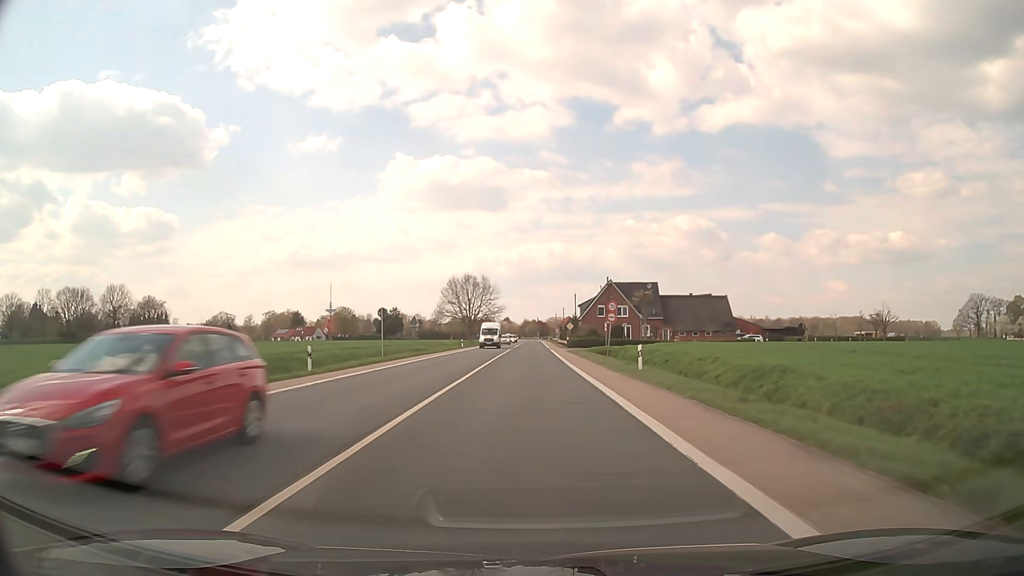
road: secondary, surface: asphalt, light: Day
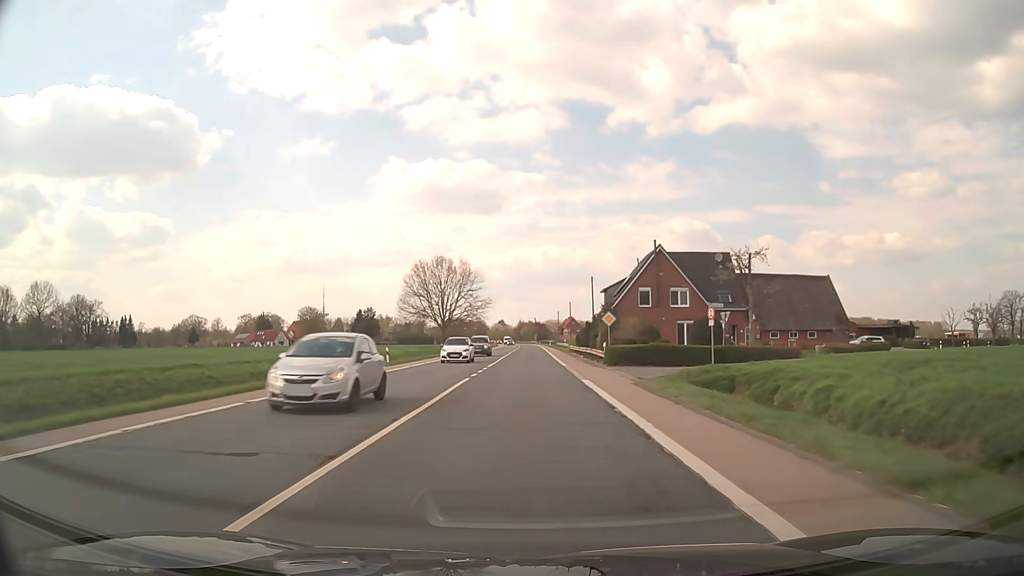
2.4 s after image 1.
(+0.1, +41.8) m; 0°
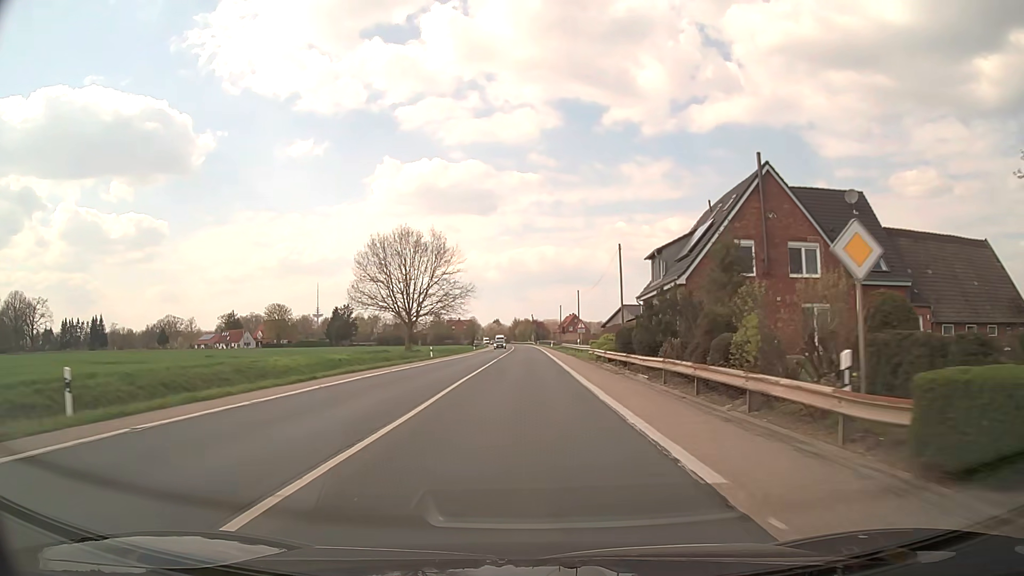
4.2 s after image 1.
(+0.1, +29.7) m; 0°
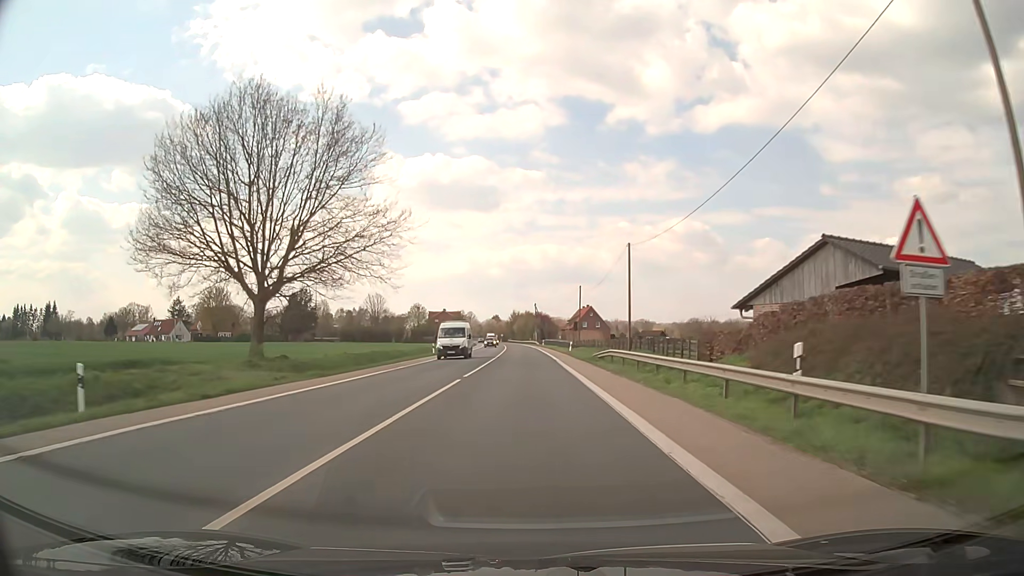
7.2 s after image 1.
(+0.1, +48.6) m; 0°
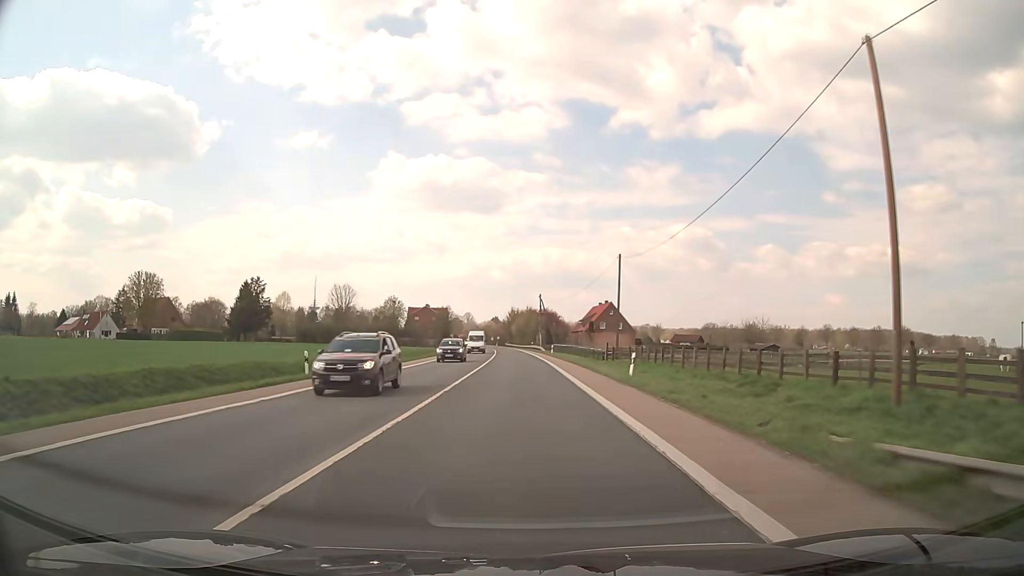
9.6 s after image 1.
(0.0, +37.2) m; 0°
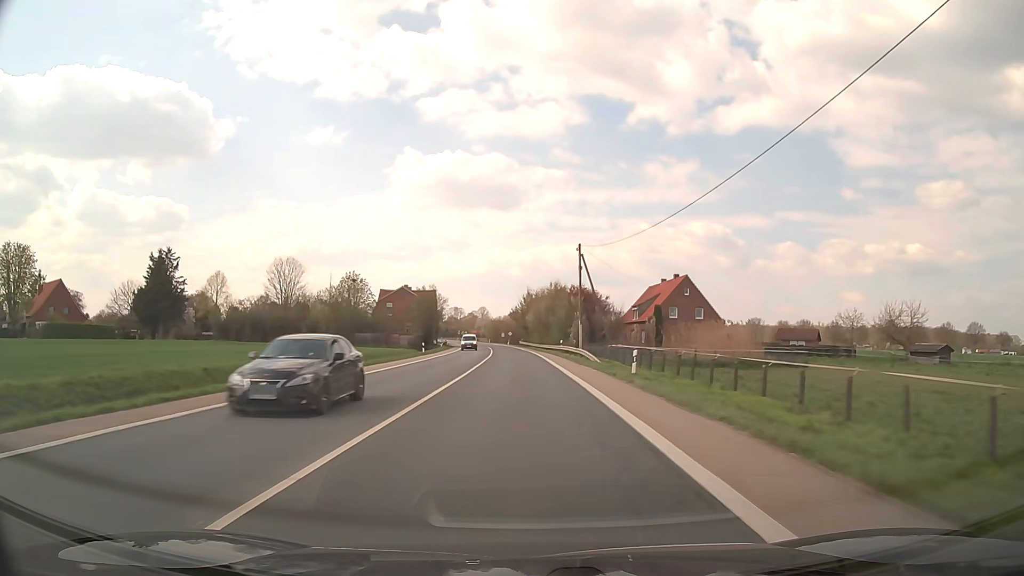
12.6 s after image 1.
(-0.4, +50.2) m; -2°
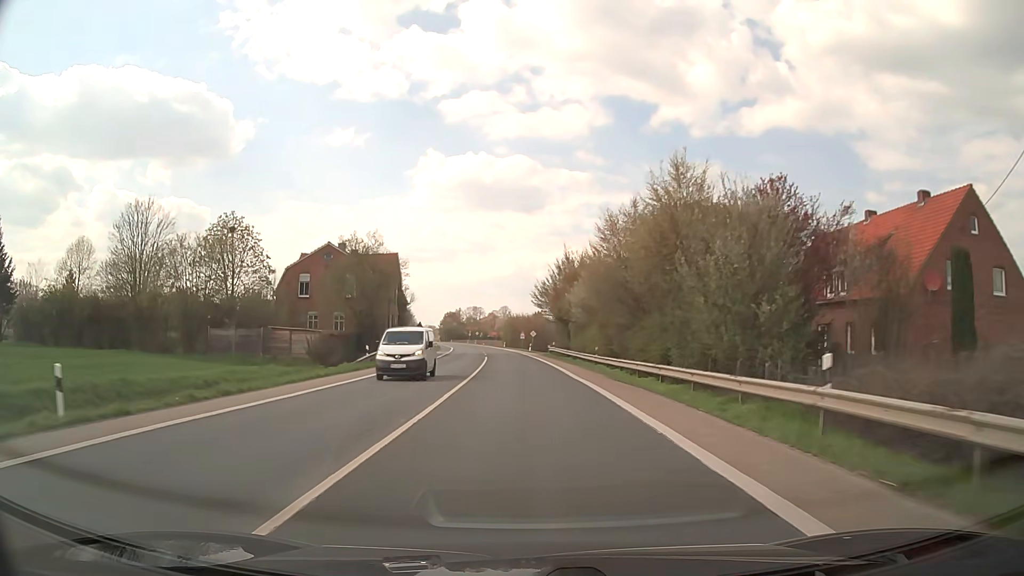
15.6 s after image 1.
(-1.1, +52.4) m; -2°
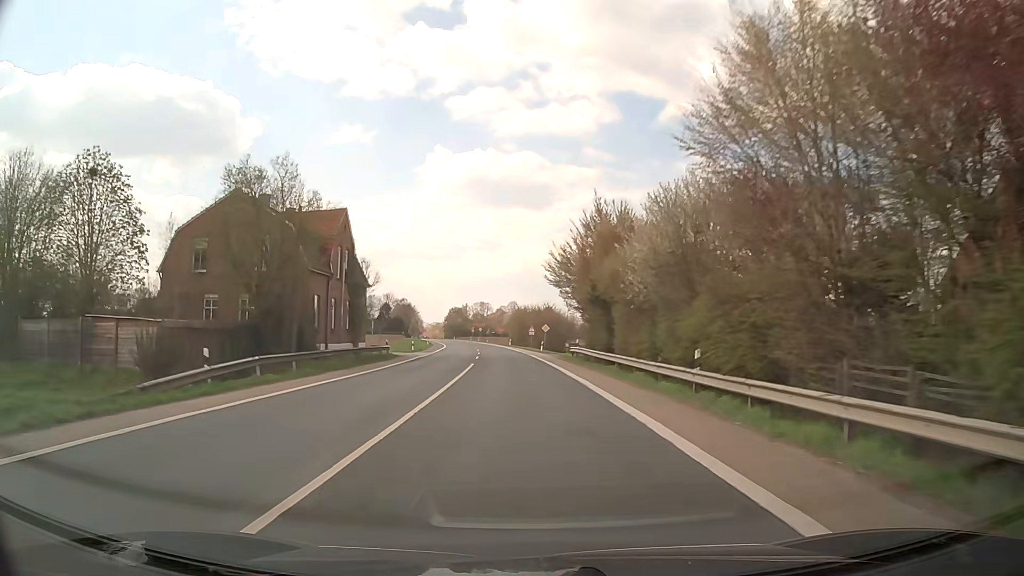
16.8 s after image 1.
(-0.1, +21.2) m; -1°
(0, +10) (0, +20) (-1, +30) (-1, +40) (-2, +50) (-2, +60) (-3, +70) (-4, +80) (-5, +90) (-6, +100) m
